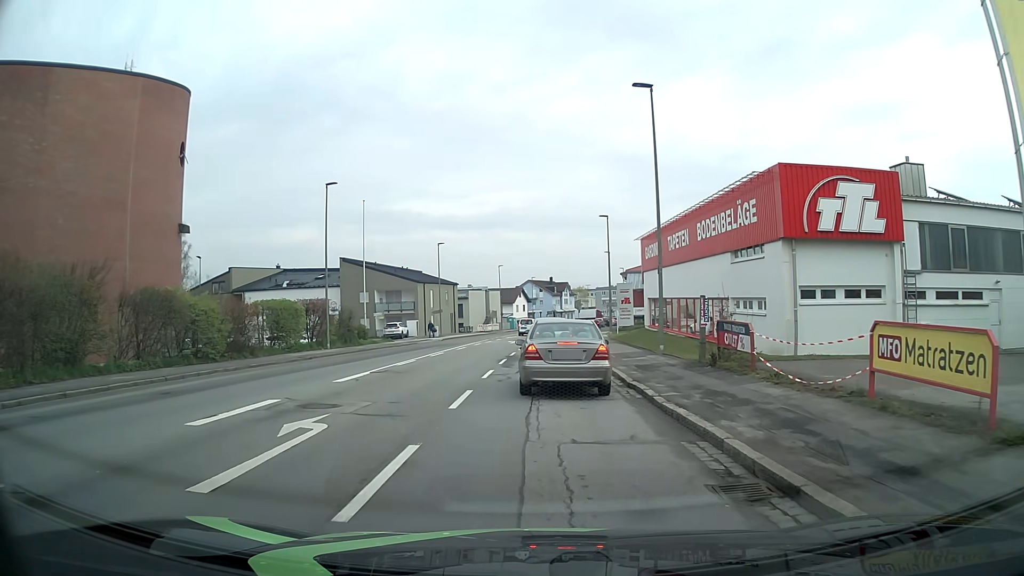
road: tertiary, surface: asphalt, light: Day
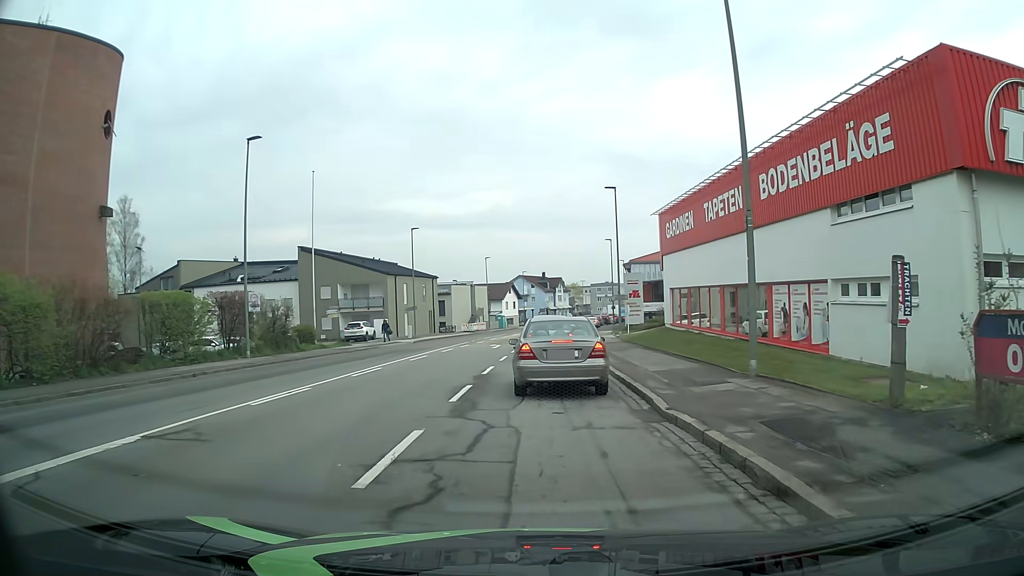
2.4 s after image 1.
(0.0, +11.3) m; 0°
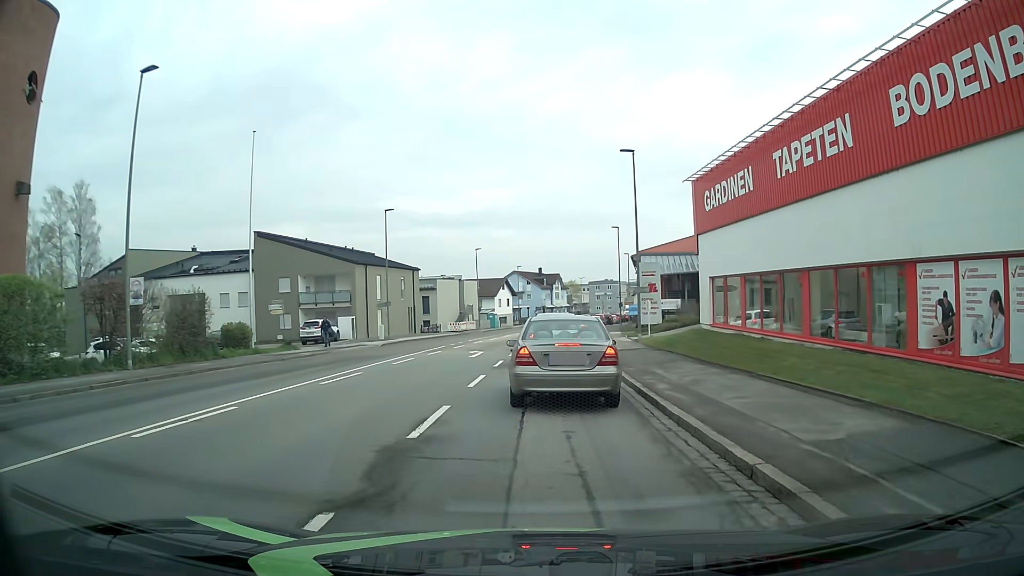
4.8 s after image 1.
(+0.1, +9.9) m; +2°
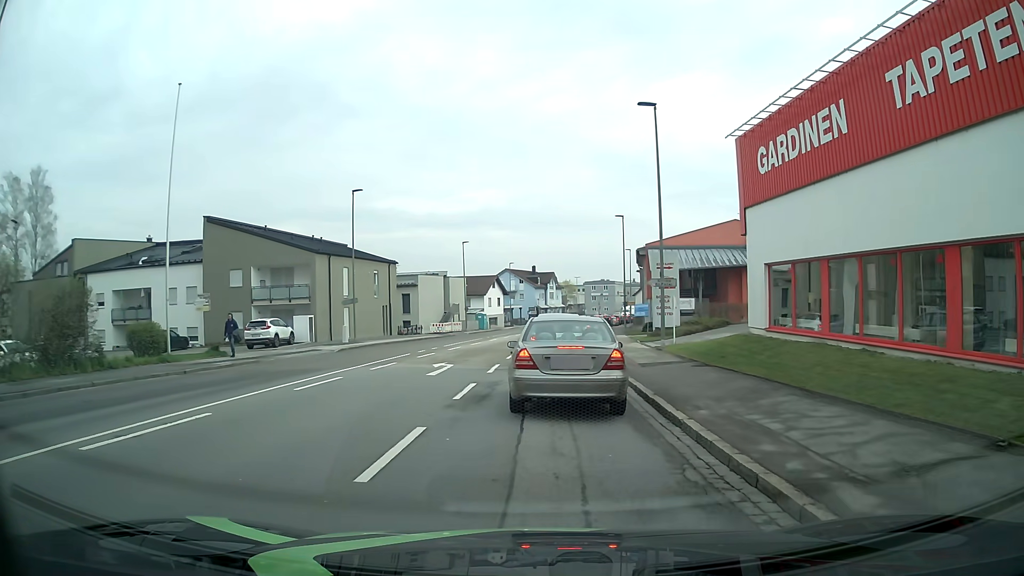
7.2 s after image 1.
(-0.1, +8.2) m; -1°
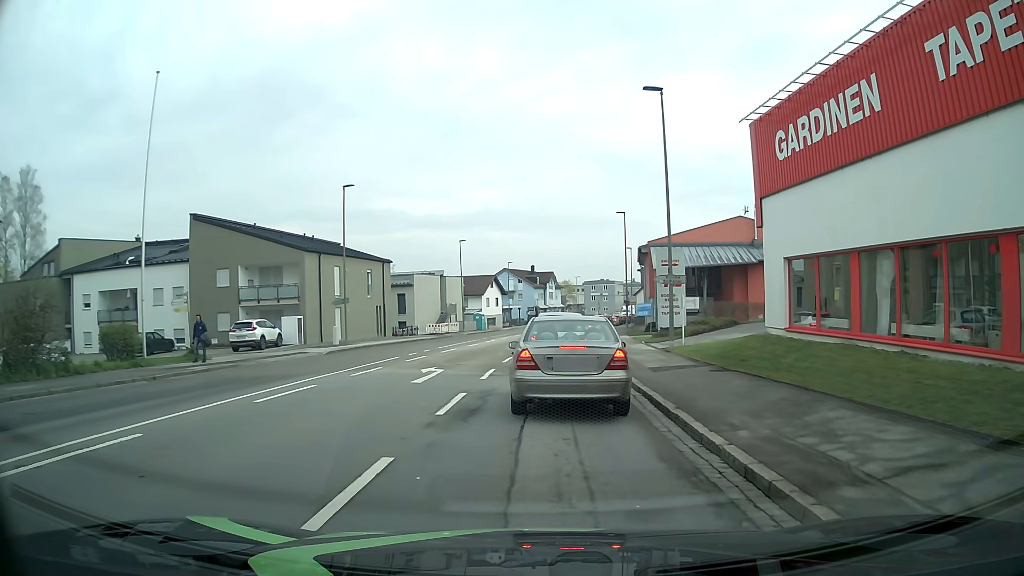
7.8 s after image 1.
(0.0, +1.9) m; 0°
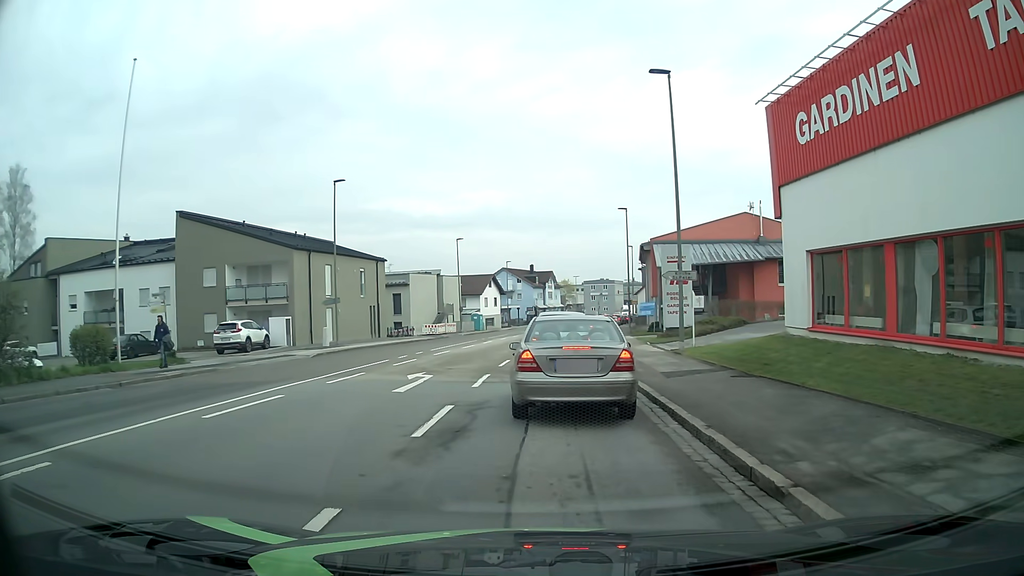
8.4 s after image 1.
(0.0, +1.9) m; +1°
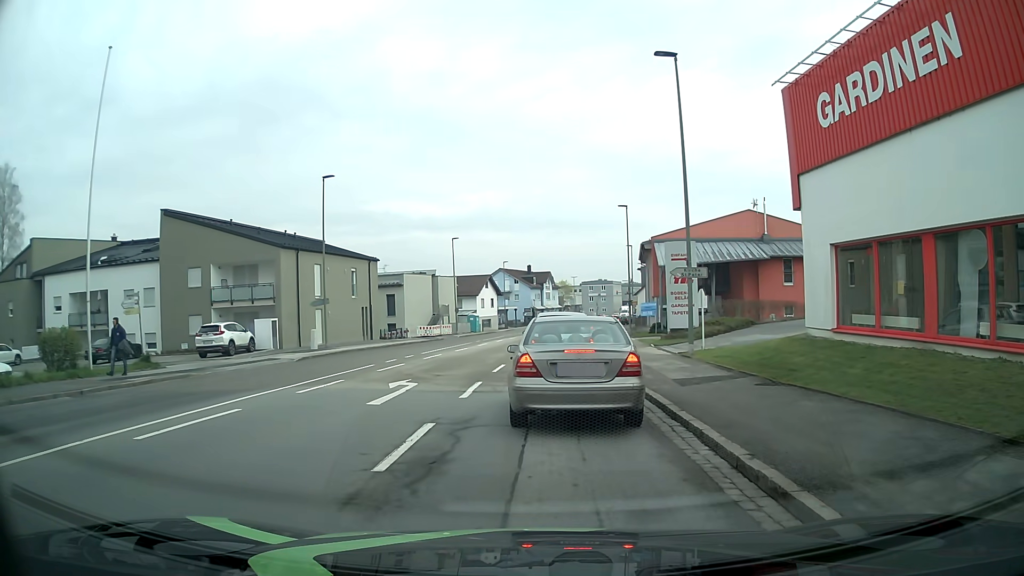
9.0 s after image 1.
(0.0, +1.8) m; -1°
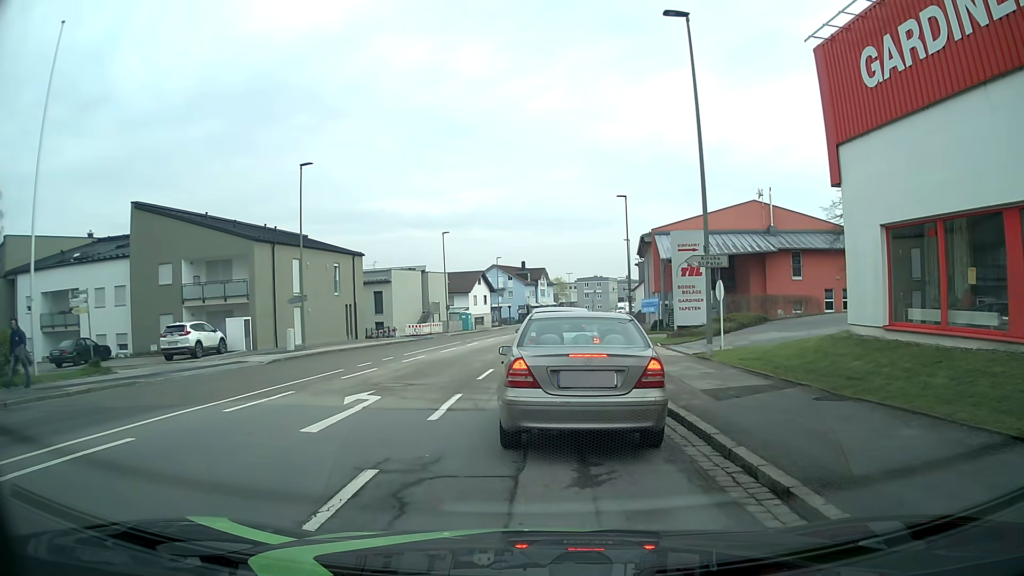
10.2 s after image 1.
(0.0, +2.9) m; -1°
(0, +10) (+1, +20) (+2, +30) (+3, +40) (+4, +50) (+6, +60) (+8, +69) (+10, +79) (+12, +89) (+14, +99) m
